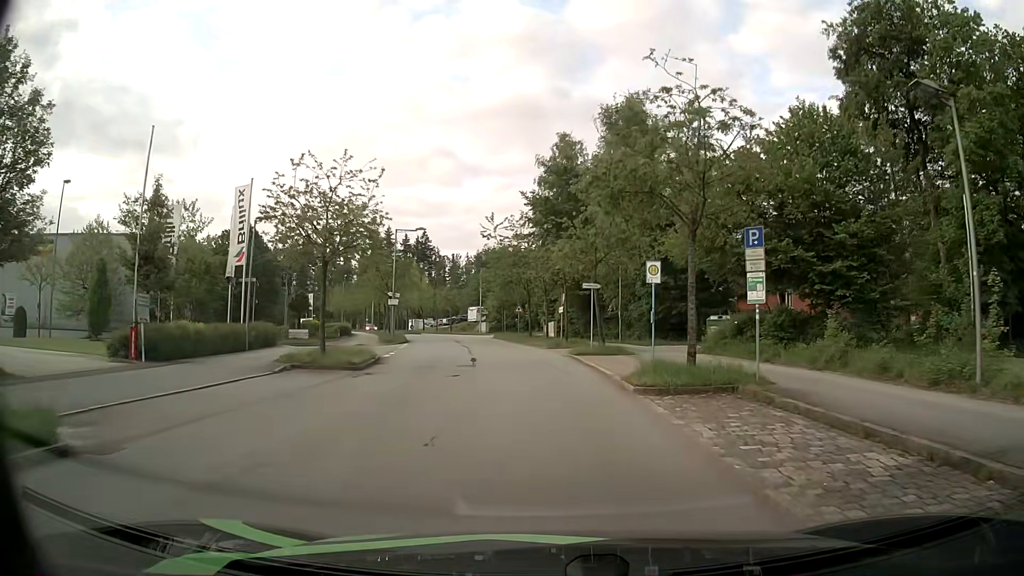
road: residential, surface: asphalt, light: Day
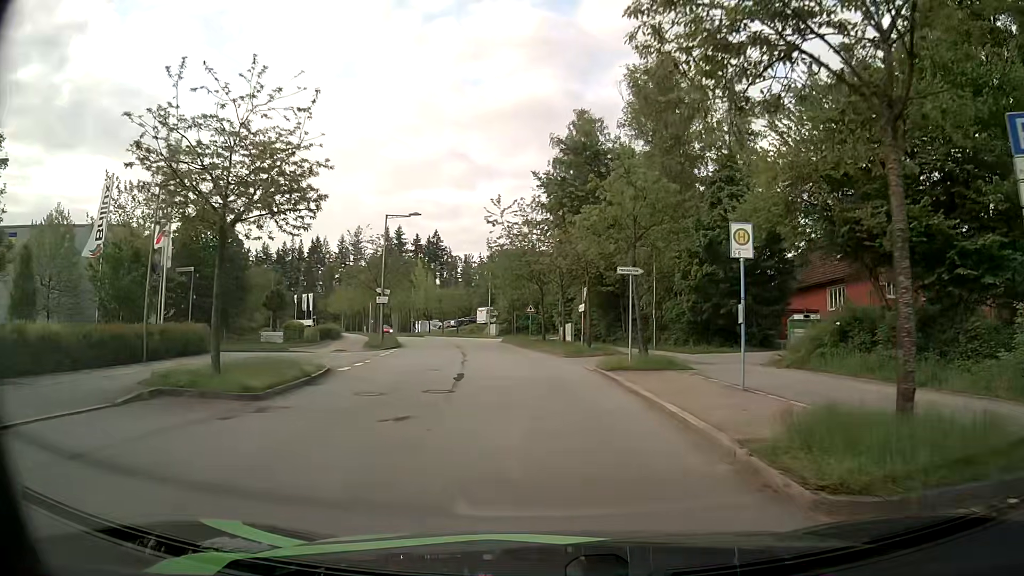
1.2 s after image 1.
(-0.1, +8.3) m; -1°
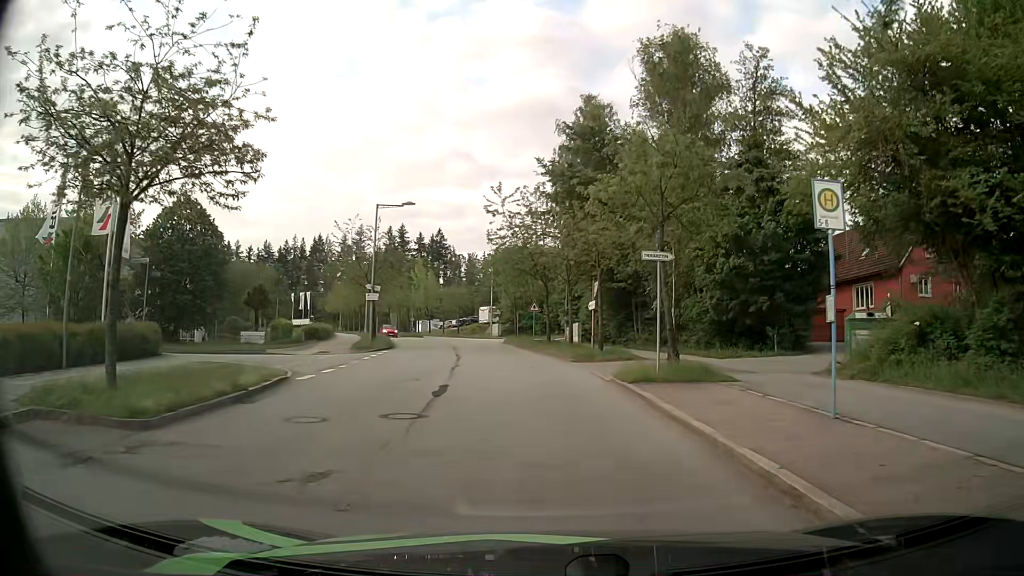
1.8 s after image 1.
(0.0, +4.0) m; -1°
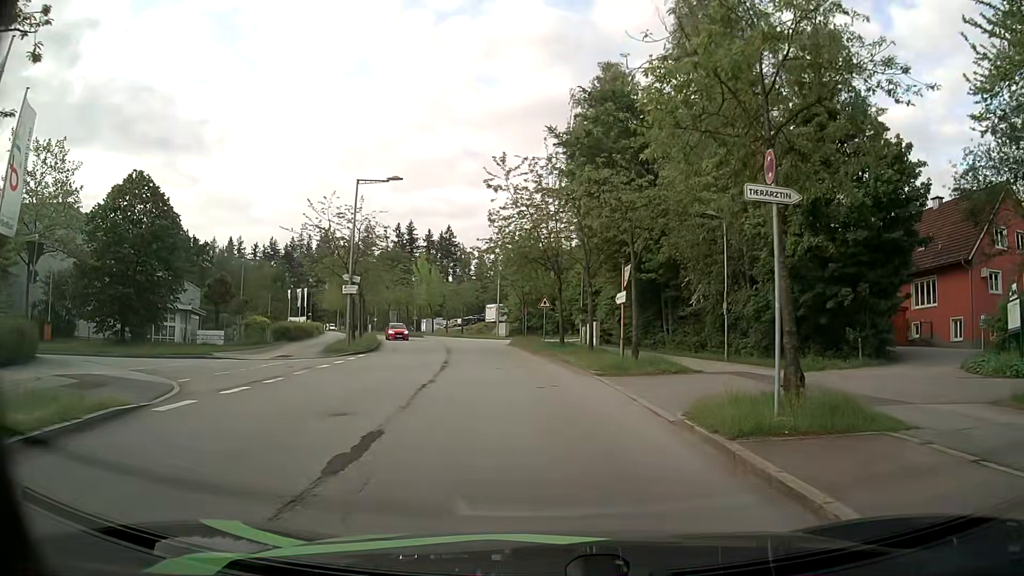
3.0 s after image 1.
(-0.1, +7.2) m; 0°
